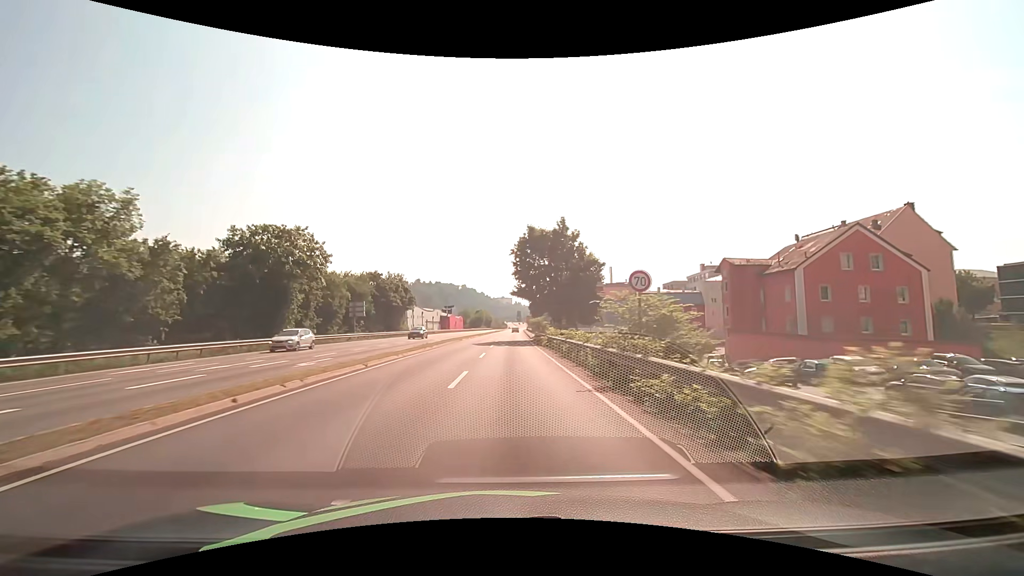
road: primary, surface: asphalt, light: Day
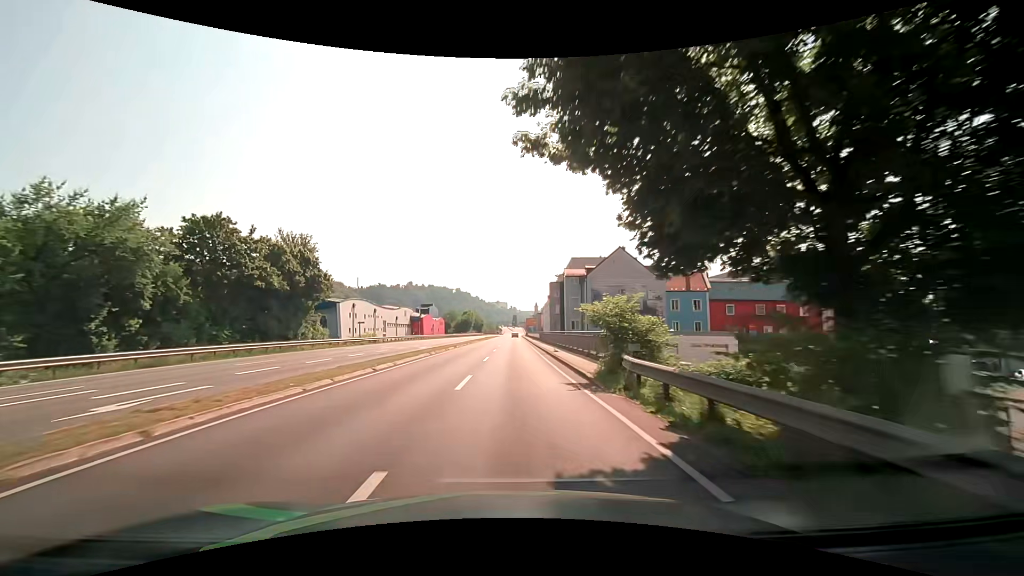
(+0.1, +43.0) m; 0°
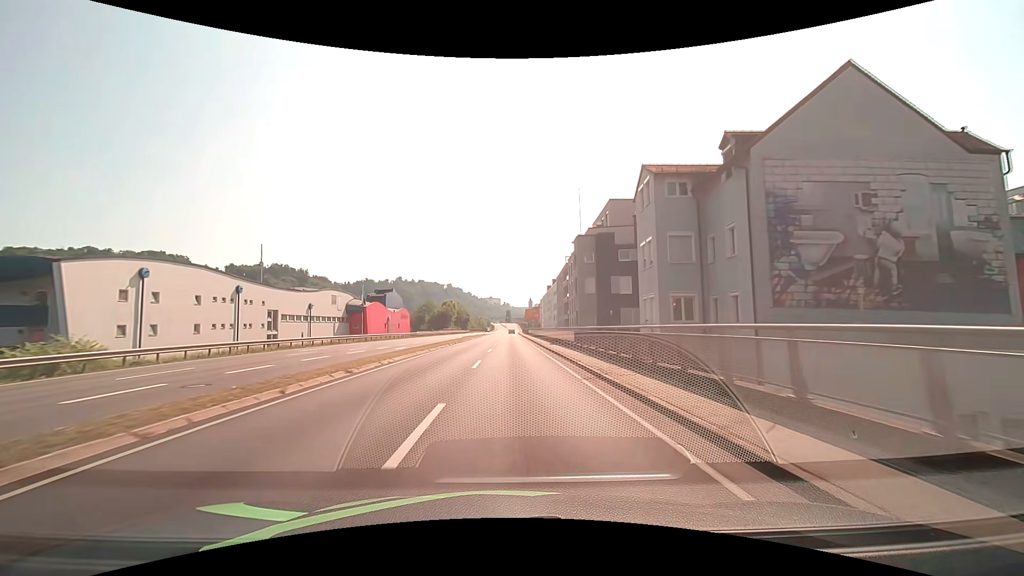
(+0.4, +43.0) m; +1°
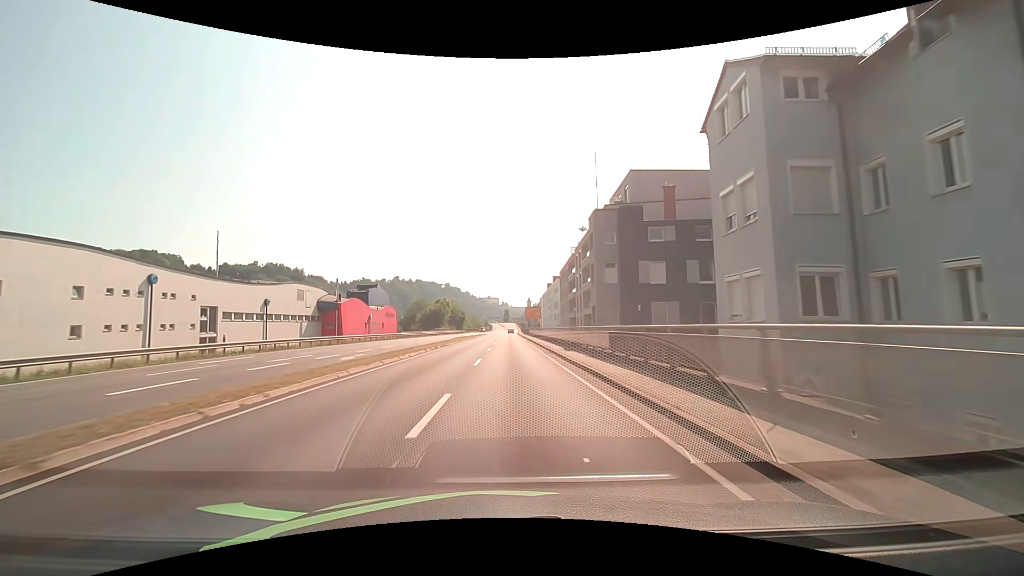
(0.0, +10.8) m; 0°
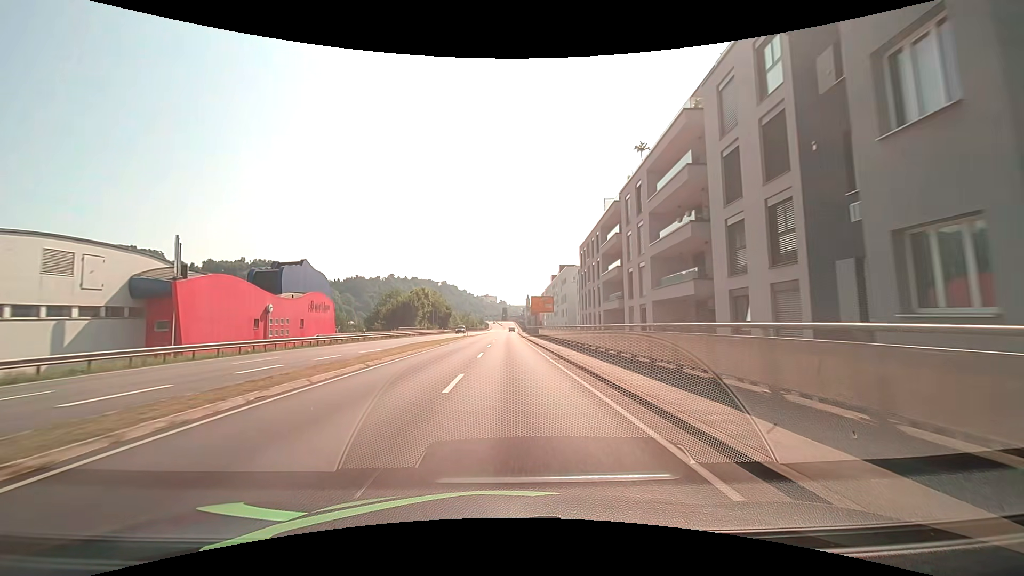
(+0.3, +31.9) m; 0°
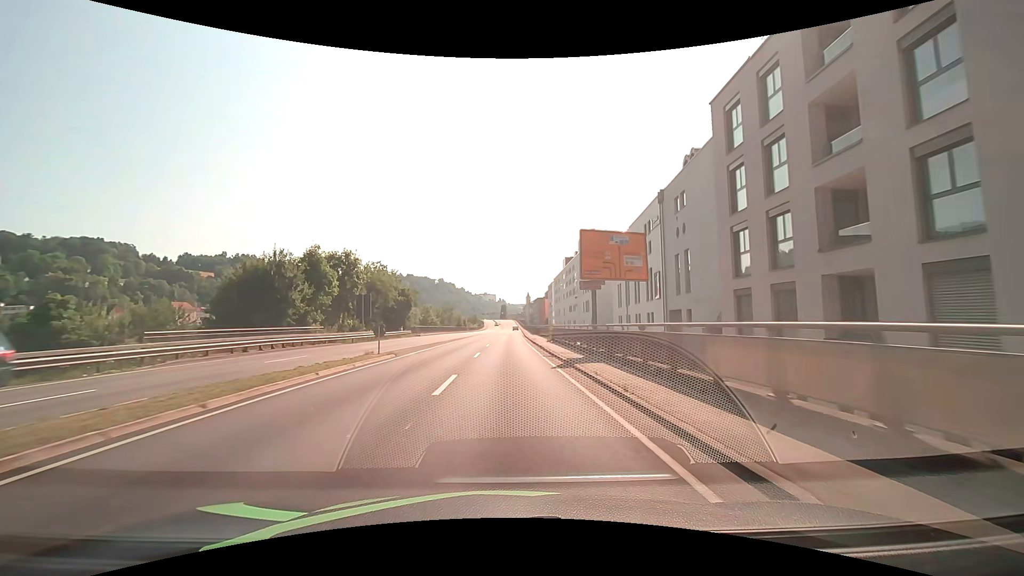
(0.0, +48.4) m; 0°
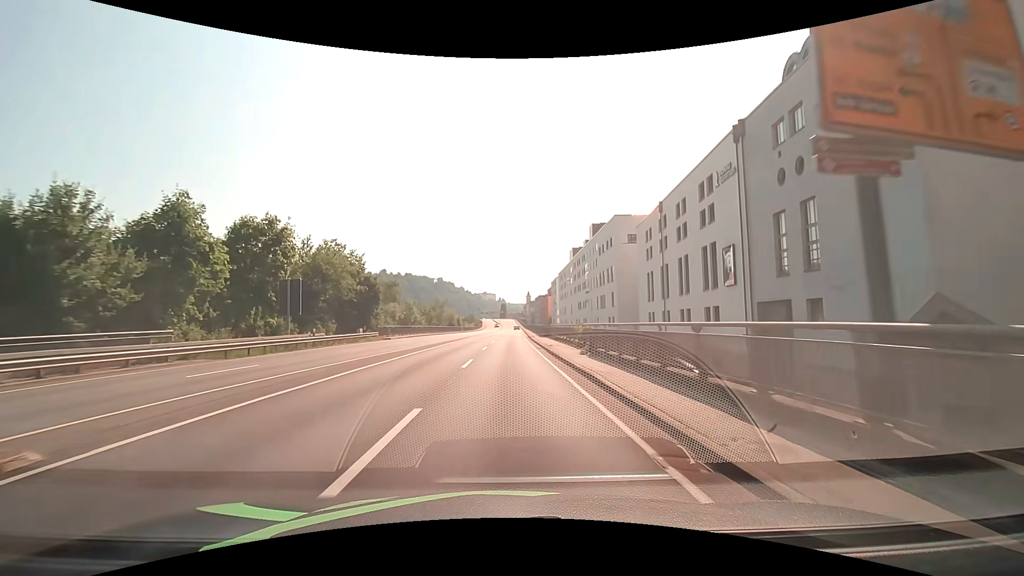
(0.0, +17.5) m; 0°
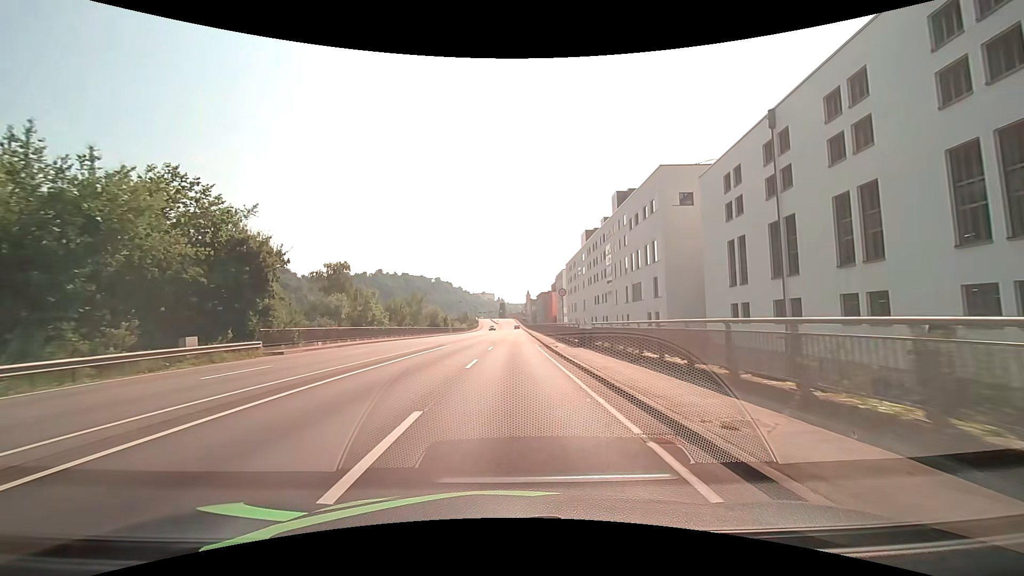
(+0.1, +24.2) m; +1°
(0, +10) (0, +20) (0, +30) (0, +40) (0, +50) (0, +60) (-1, +70) (-1, +80) (-1, +90) (-1, +100) m
